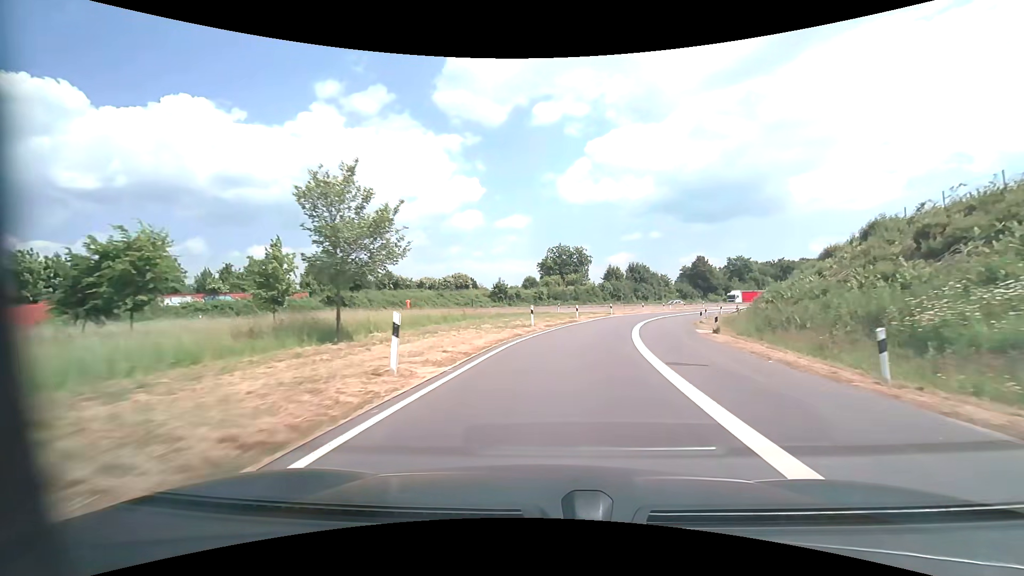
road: motorway_link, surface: asphalt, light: Day
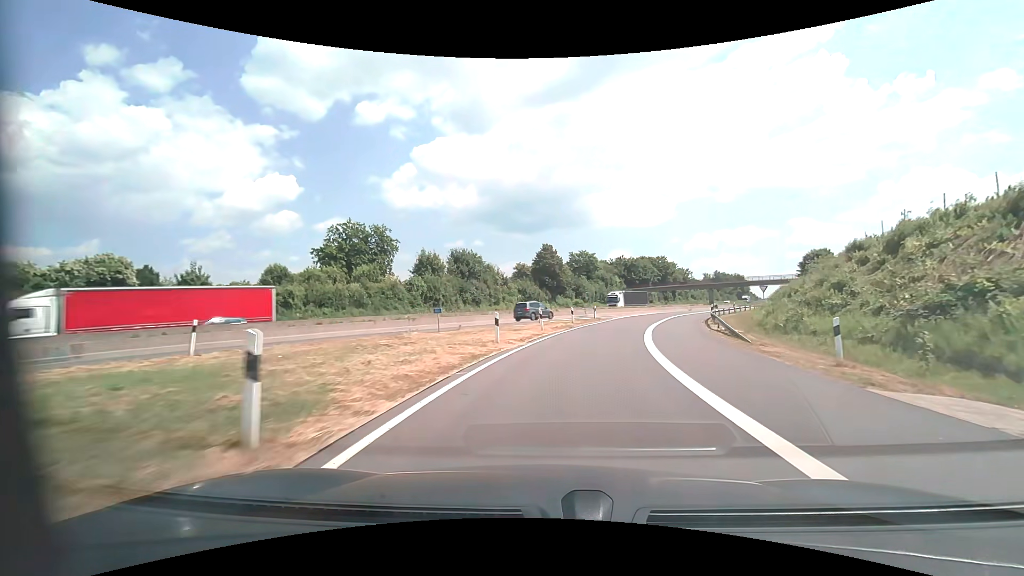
(+7.2, +45.1) m; +20°
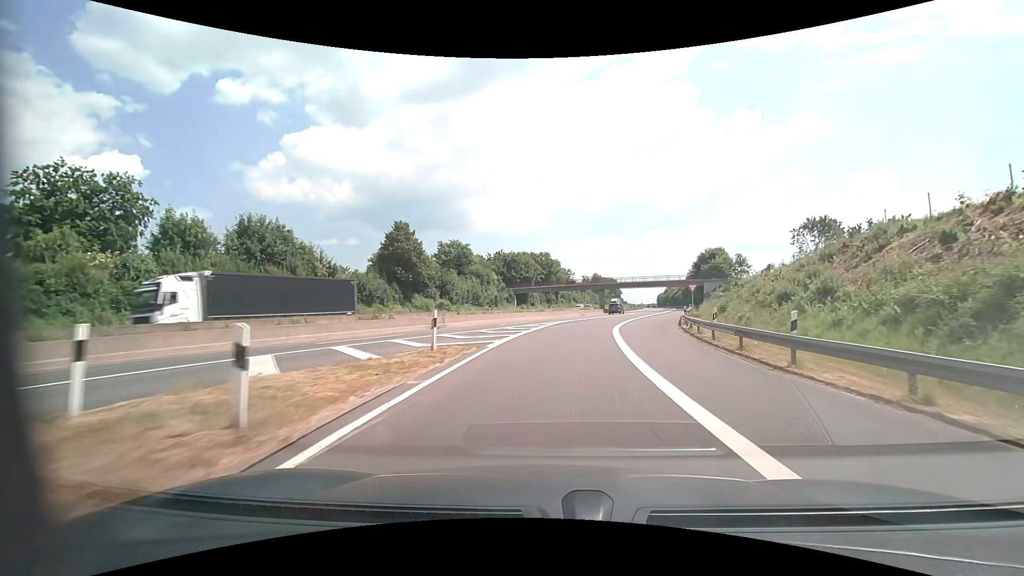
(+3.4, +27.5) m; +14°
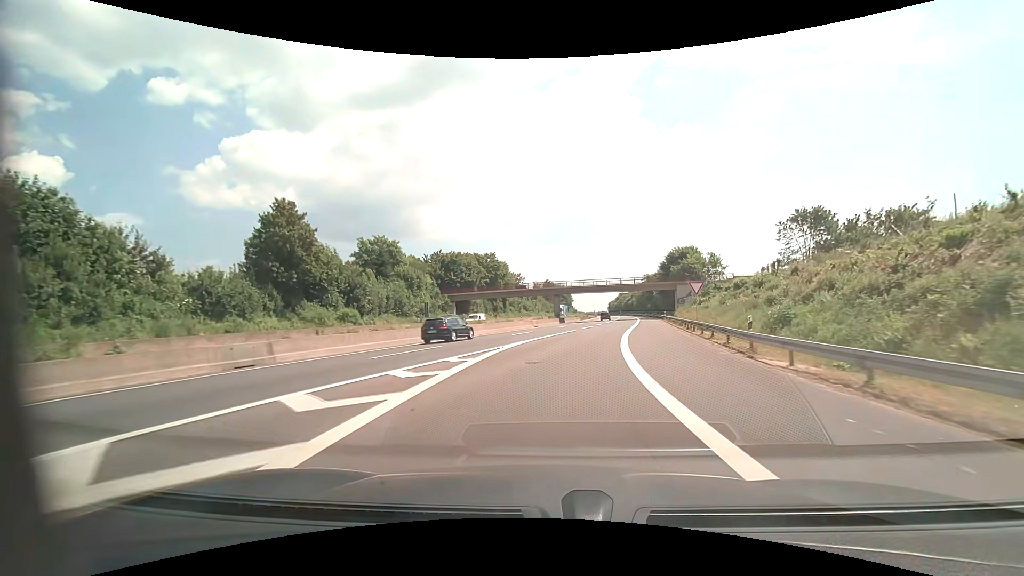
(+1.1, +19.2) m; +6°
